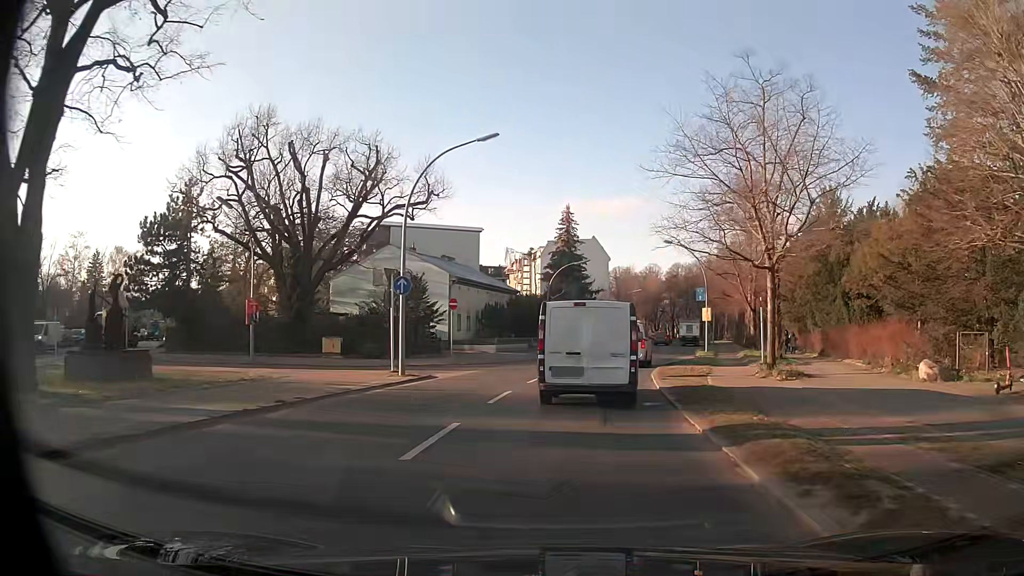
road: secondary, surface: asphalt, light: Day
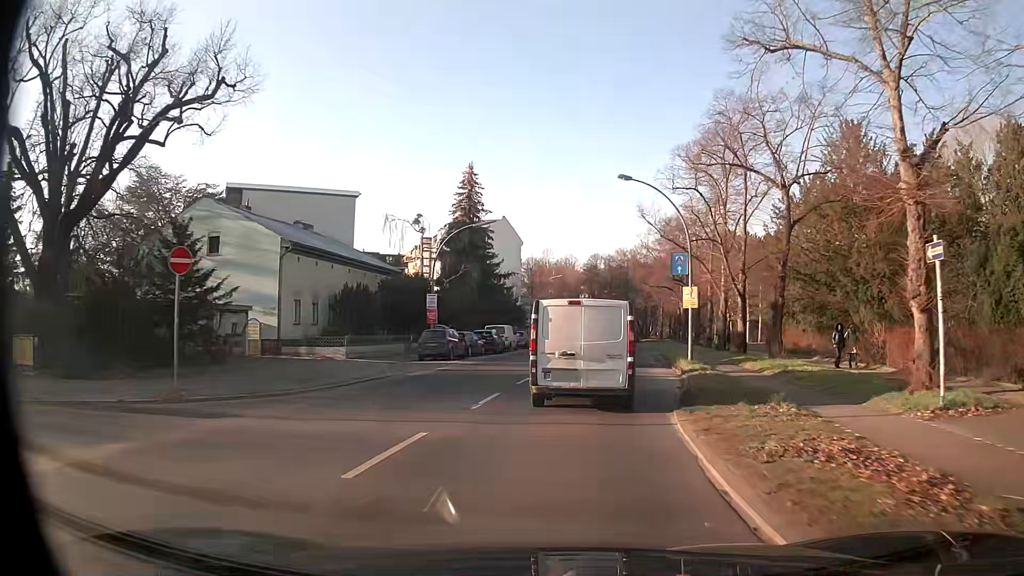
(+1.3, +19.1) m; +7°
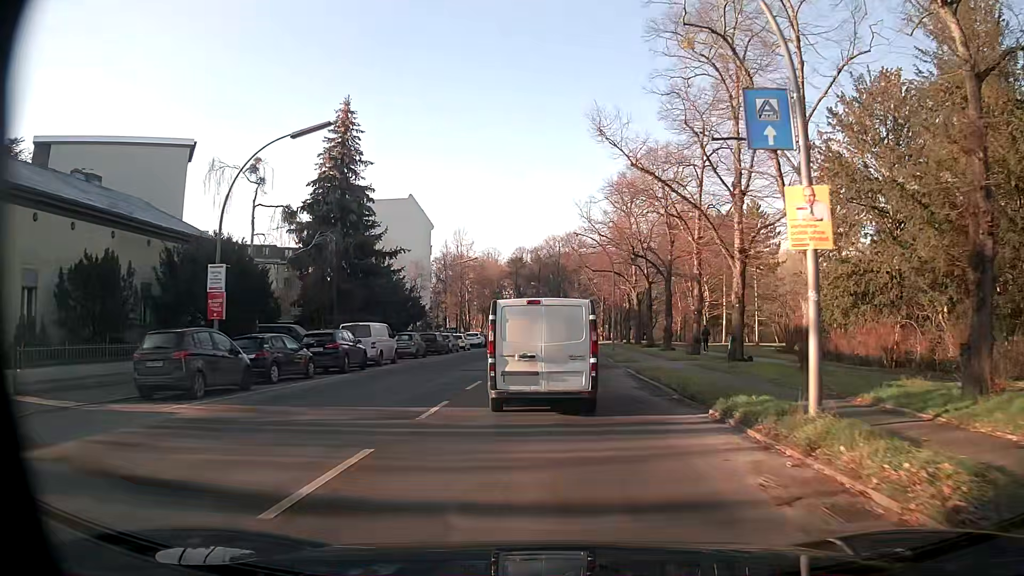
(+1.5, +19.0) m; +7°
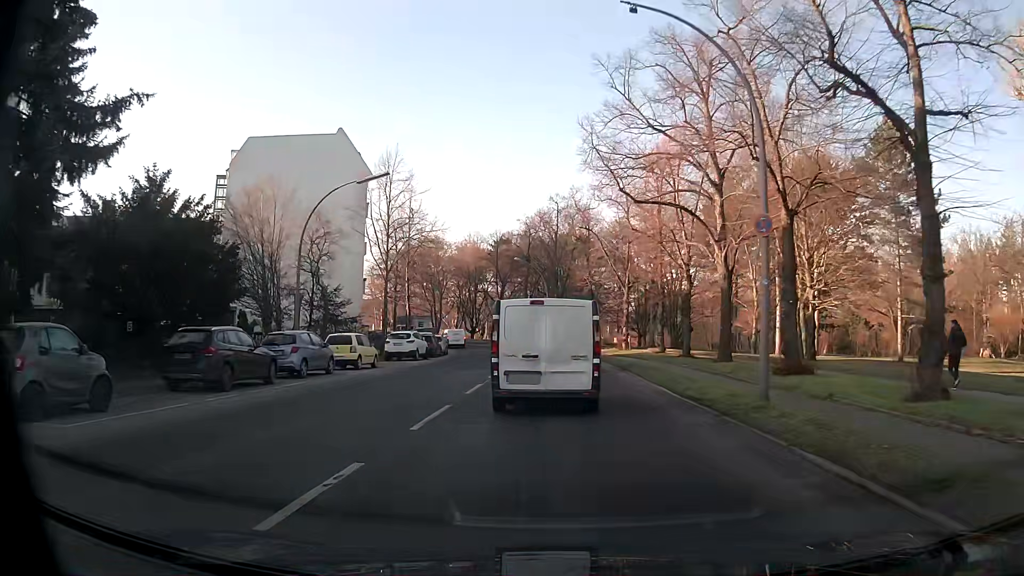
(+0.2, +30.9) m; 0°
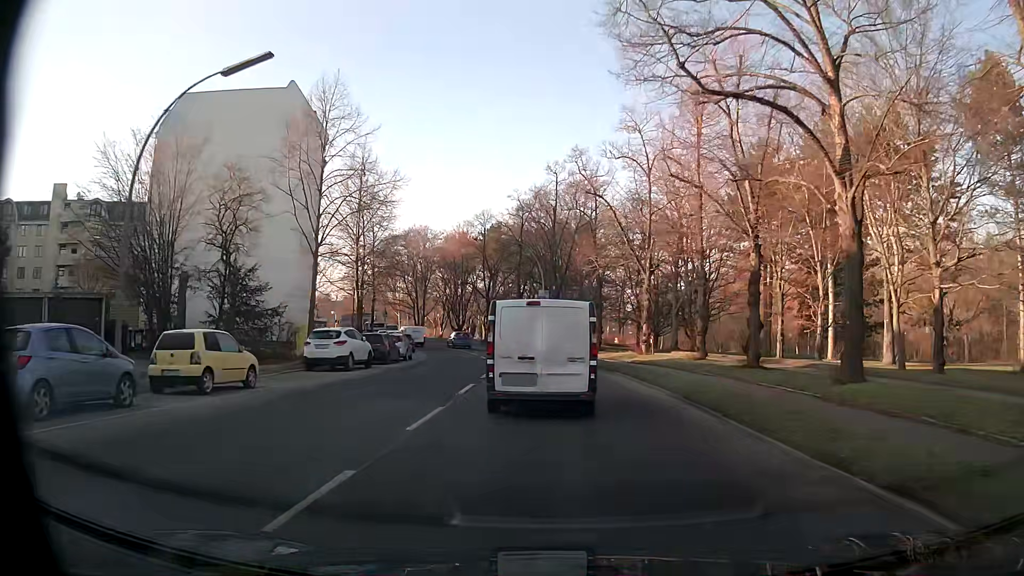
(+0.2, +12.5) m; +1°
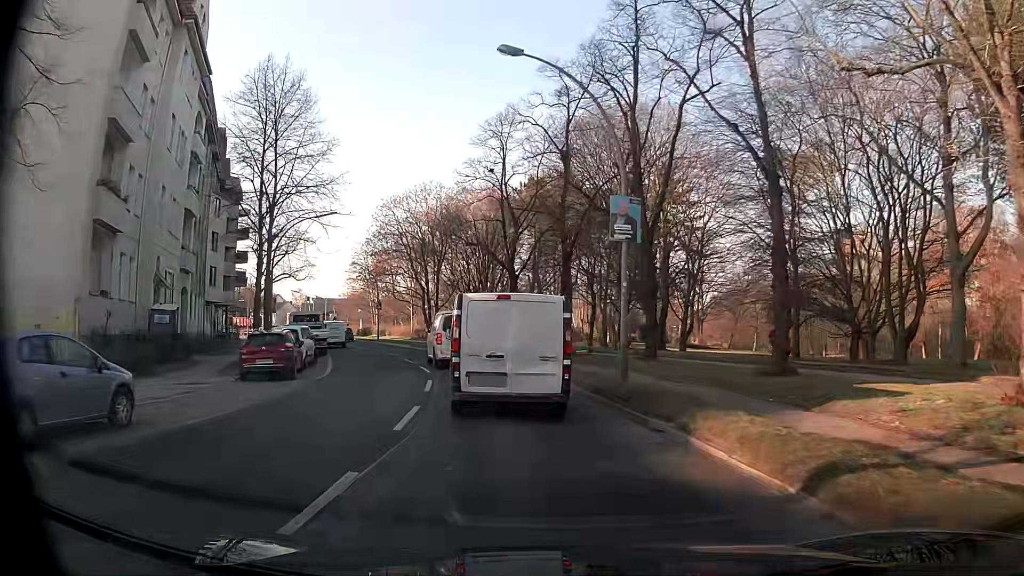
(-0.4, +30.3) m; -4°
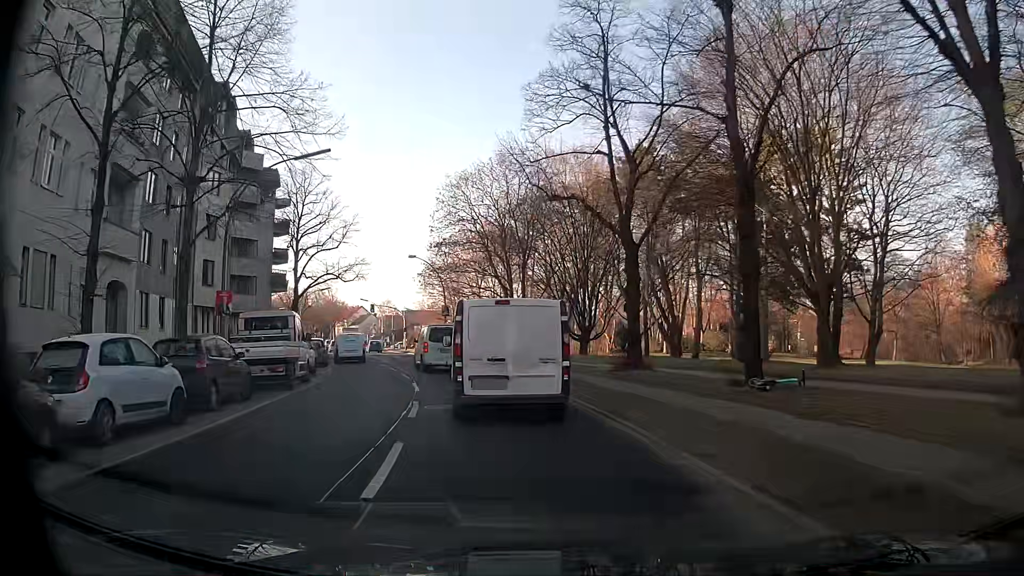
(-1.3, +16.1) m; -9°
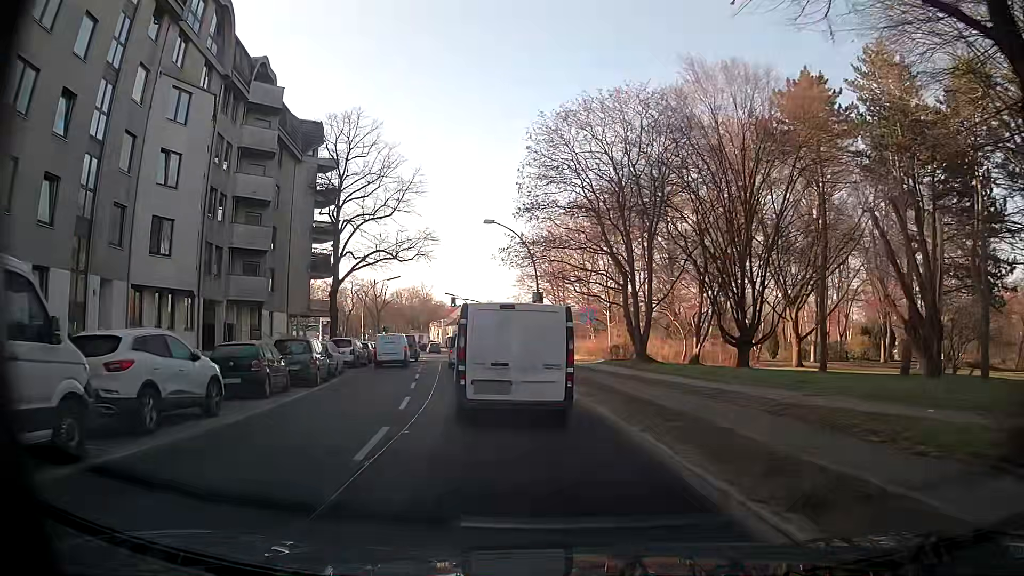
(-1.2, +16.5) m; -10°
(0, +10) (-1, +20) (-3, +30) (-4, +40) (-6, +50) (-8, +59) (-10, +69) (-12, +79) (-14, +89) (-16, +98) m
